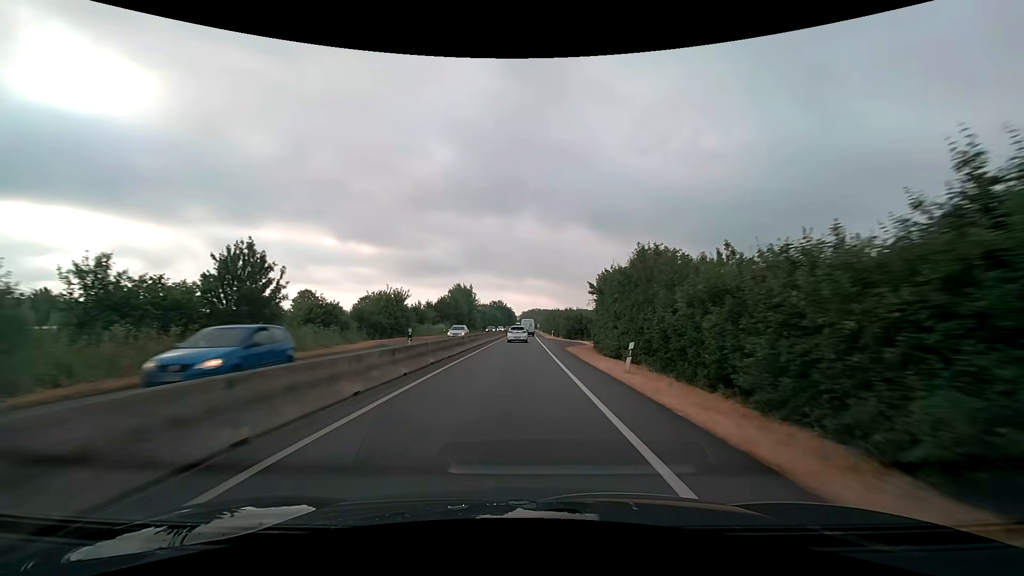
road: trunk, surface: asphalt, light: Day
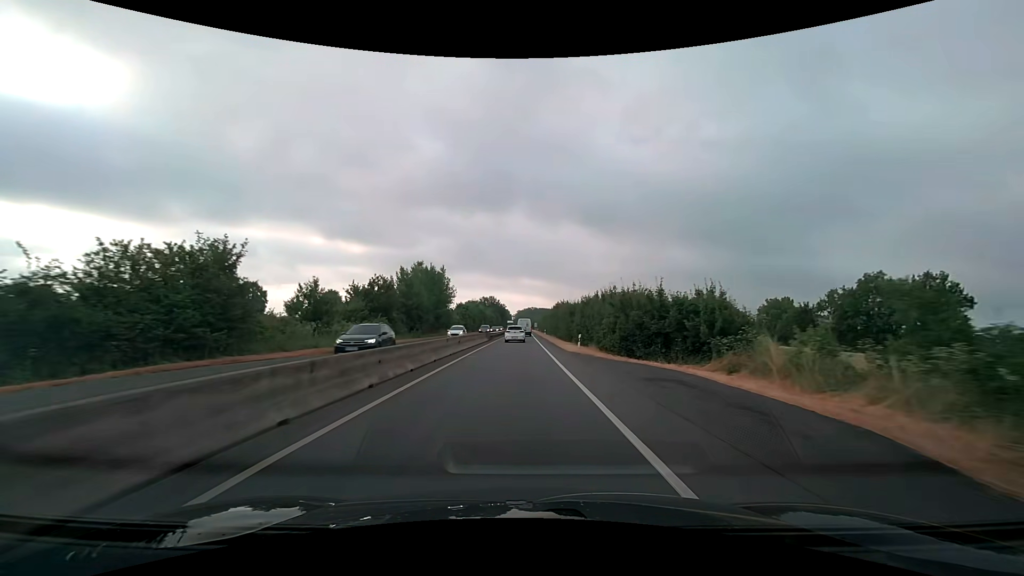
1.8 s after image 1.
(+0.1, +35.2) m; +1°
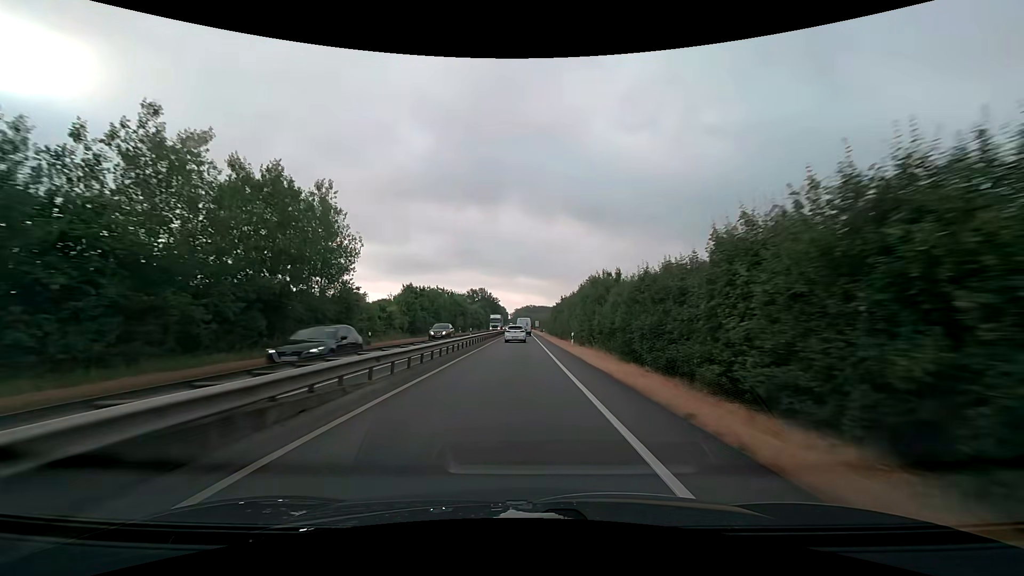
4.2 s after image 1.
(+0.1, +47.4) m; 0°
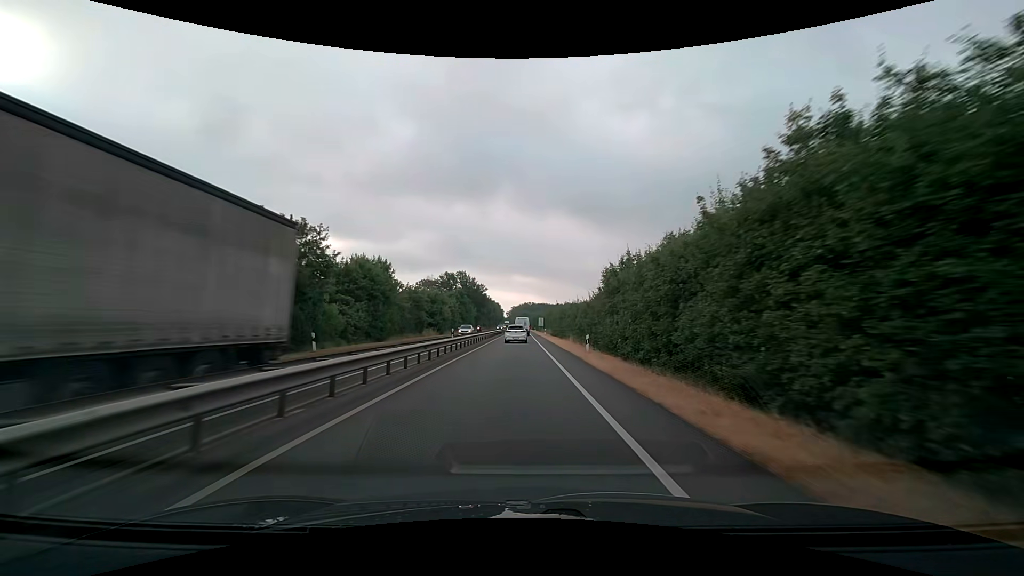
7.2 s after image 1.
(+0.1, +58.5) m; 0°
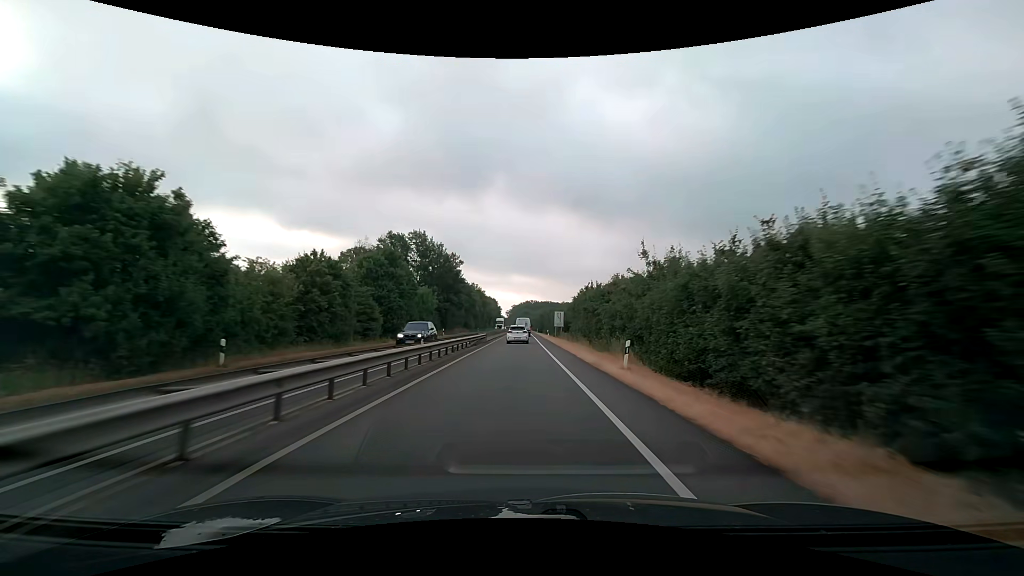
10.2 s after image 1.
(0.0, +58.7) m; 0°
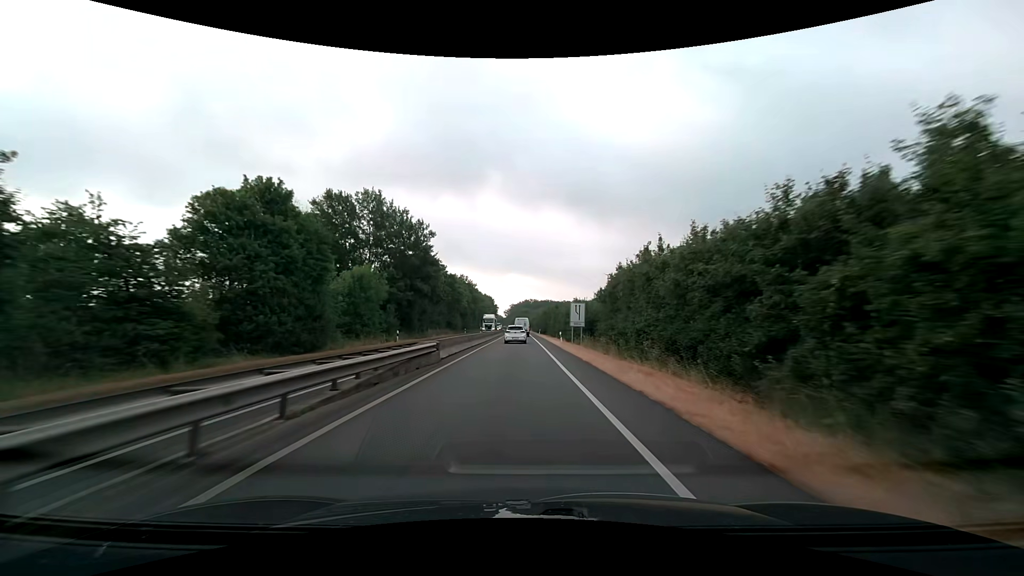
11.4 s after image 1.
(0.0, +24.0) m; 0°
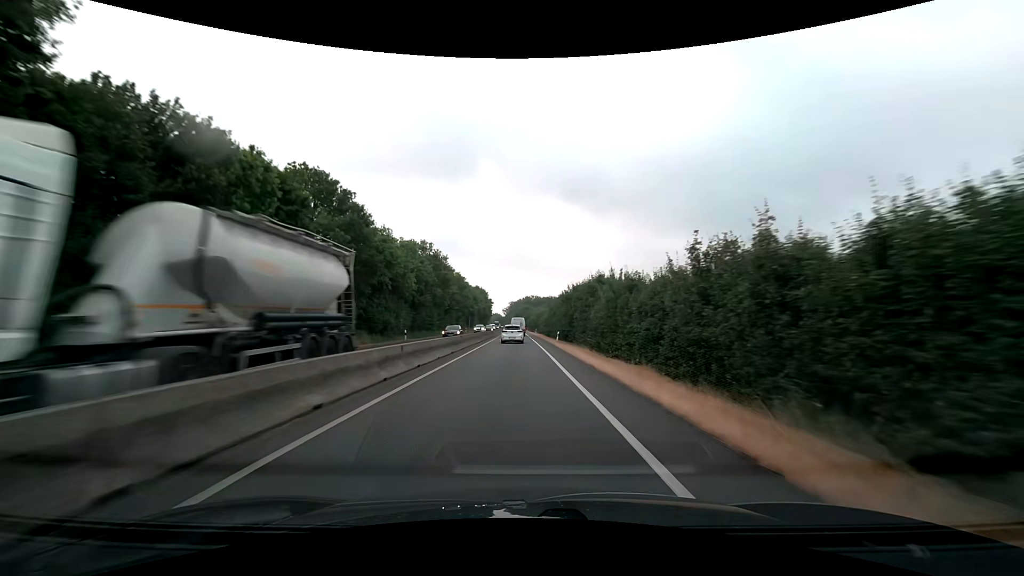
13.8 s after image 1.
(+0.1, +48.4) m; 0°
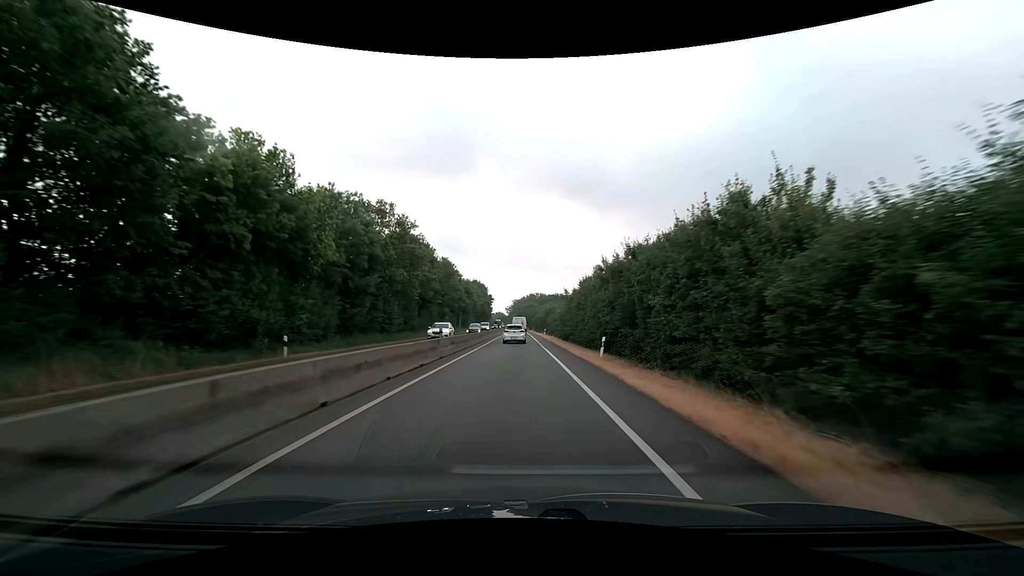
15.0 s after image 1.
(-0.2, +24.0) m; -1°
(0, +10) (0, +20) (0, +30) (0, +40) (0, +50) (0, +60) (0, +70) (0, +80) (0, +90) (-1, +100) m
